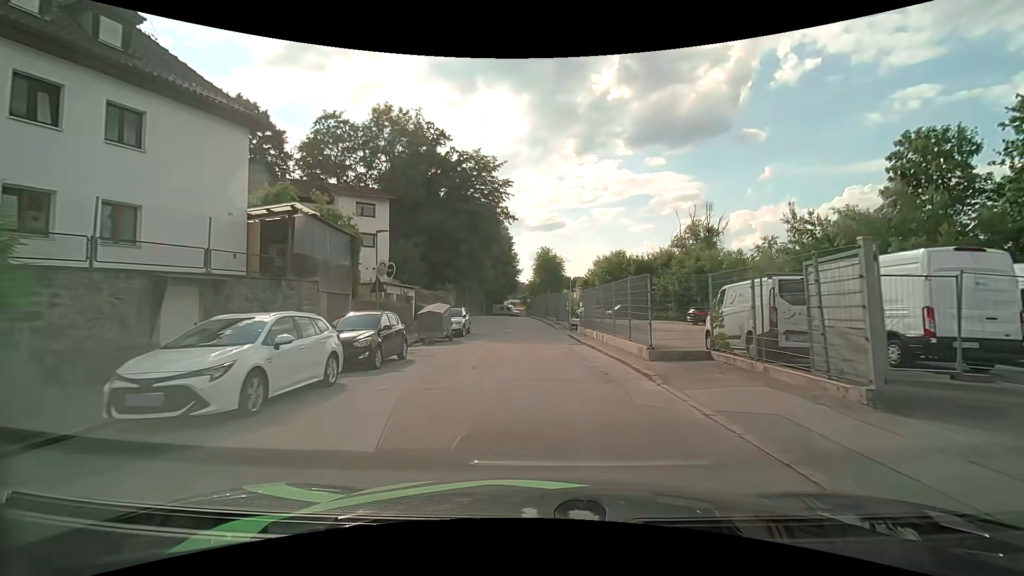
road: residential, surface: asphalt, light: Day
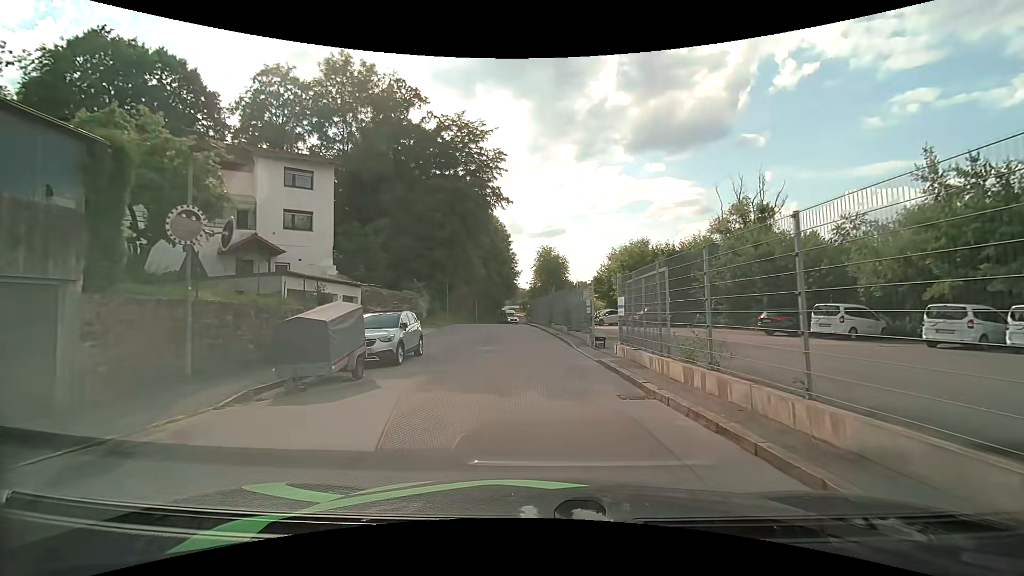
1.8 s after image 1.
(+0.2, +12.5) m; +1°
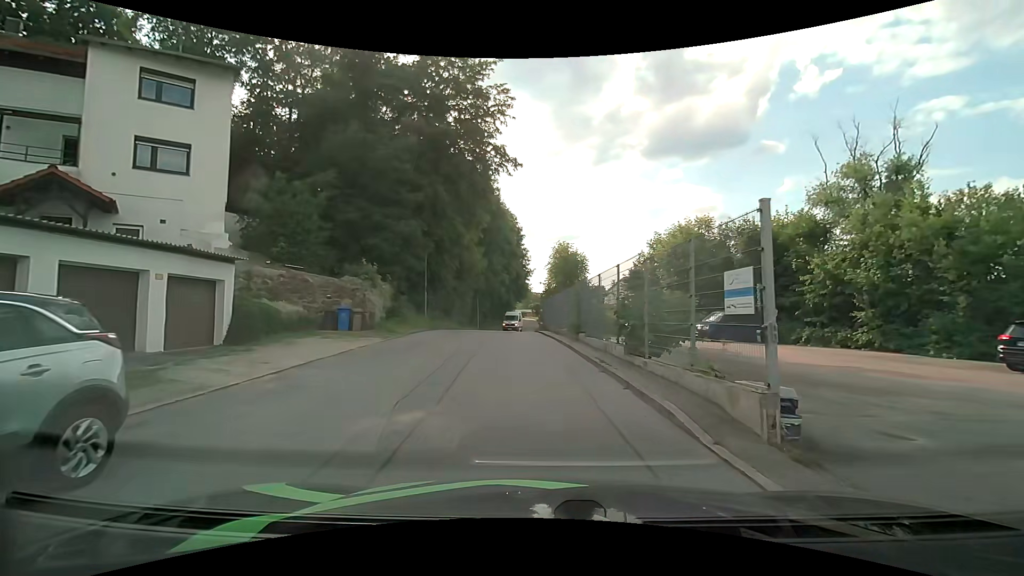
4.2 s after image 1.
(-0.1, +13.0) m; -1°
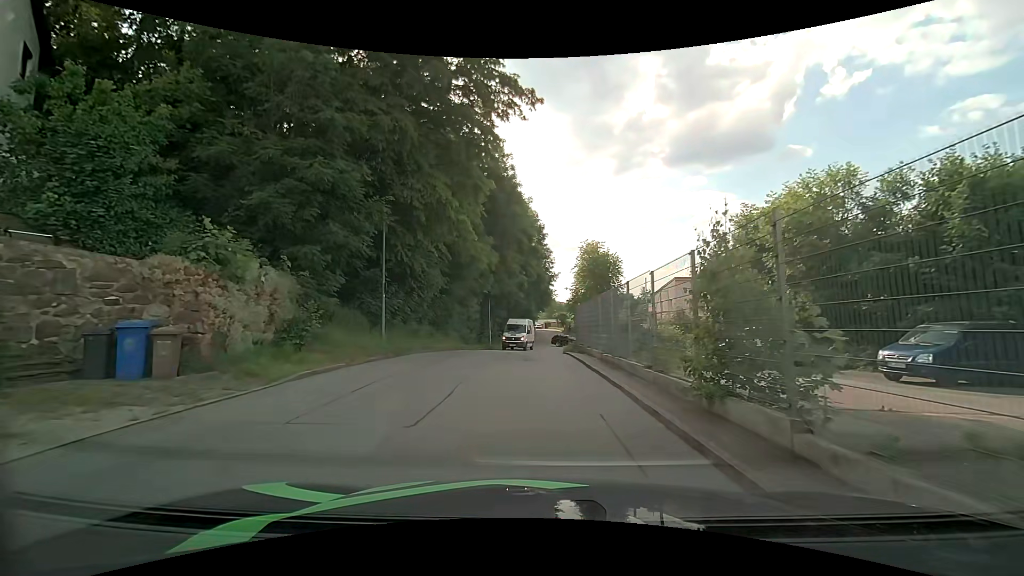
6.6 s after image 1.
(-0.3, +12.7) m; -3°
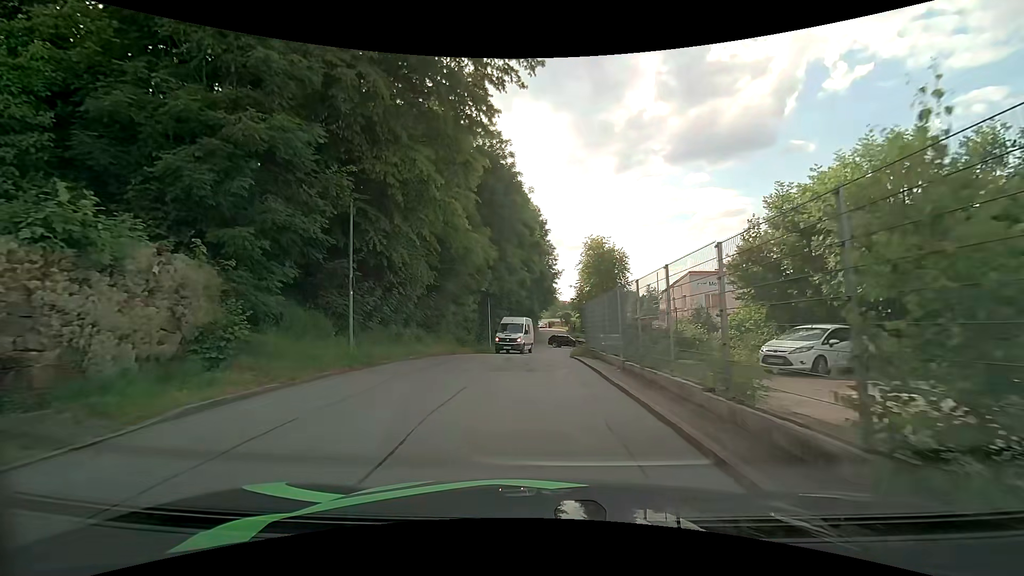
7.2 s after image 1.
(0.0, +3.5) m; -1°
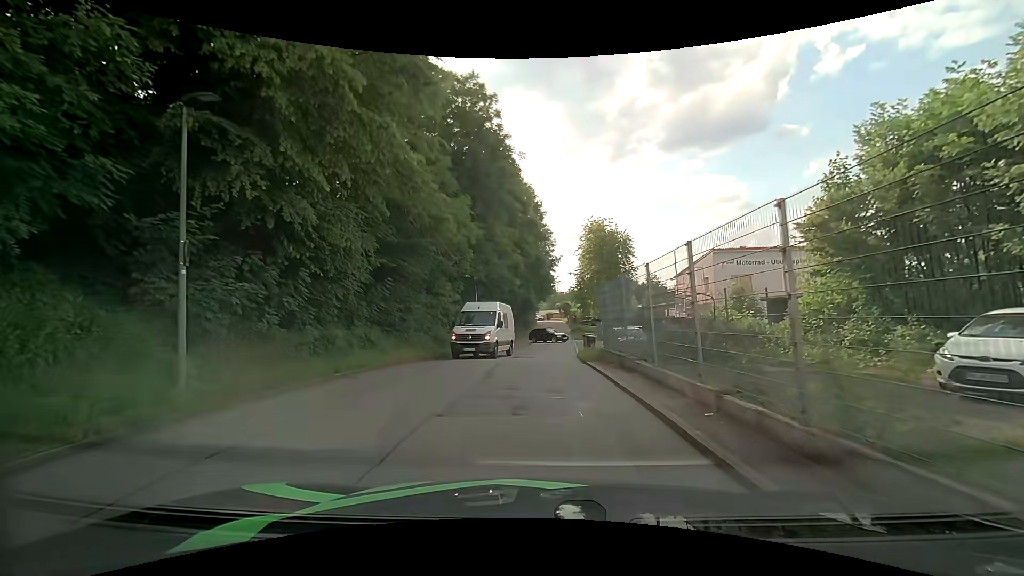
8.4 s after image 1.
(+0.1, +6.9) m; 0°
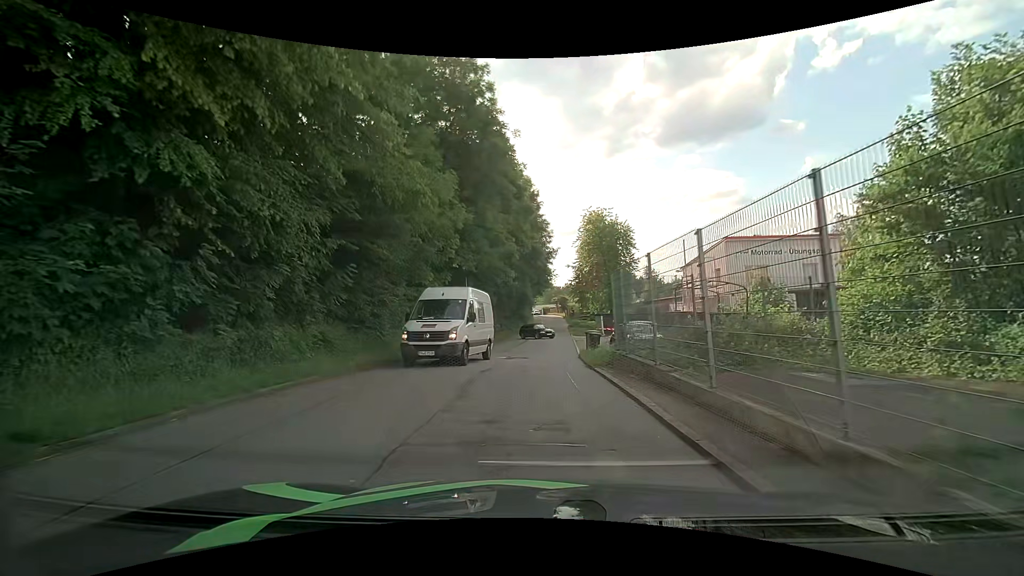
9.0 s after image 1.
(0.0, +3.2) m; +1°
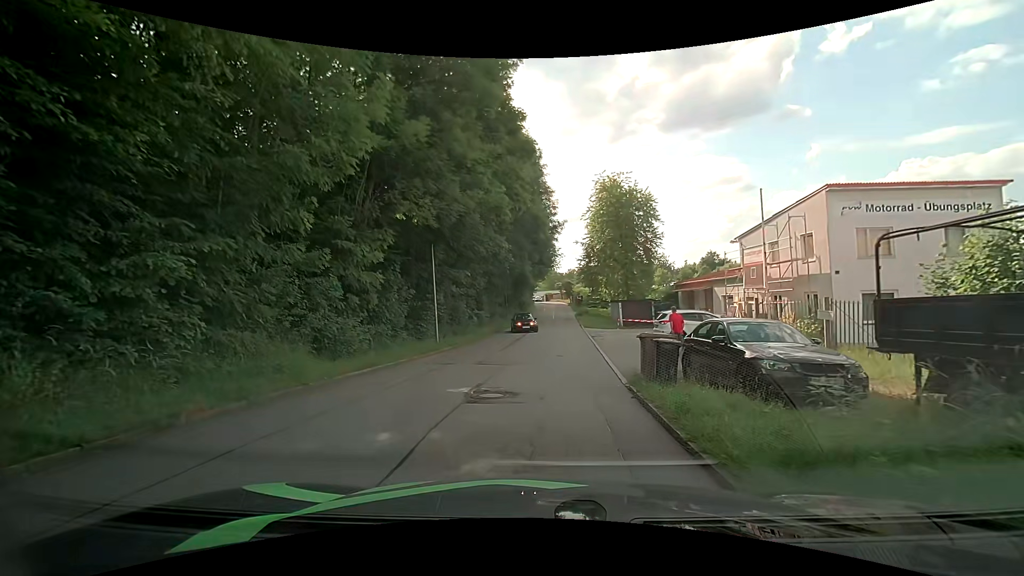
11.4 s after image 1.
(0.0, +11.4) m; 0°
(0, +10) (0, +20) (+1, +30) (+1, +40) (+1, +50) (+2, +60) (+2, +70) (+2, +80) (+2, +90) (+2, +100) m
